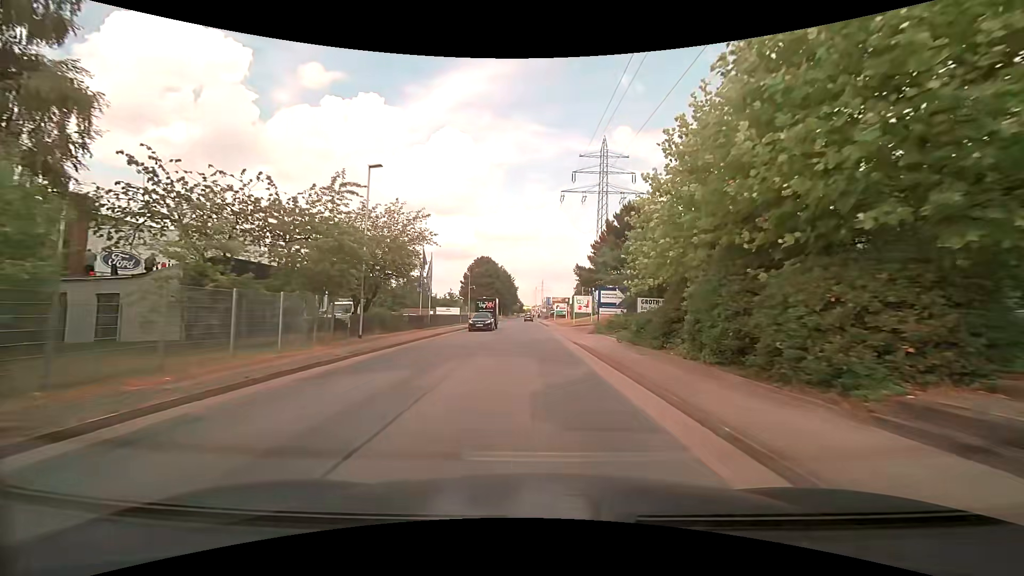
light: Day
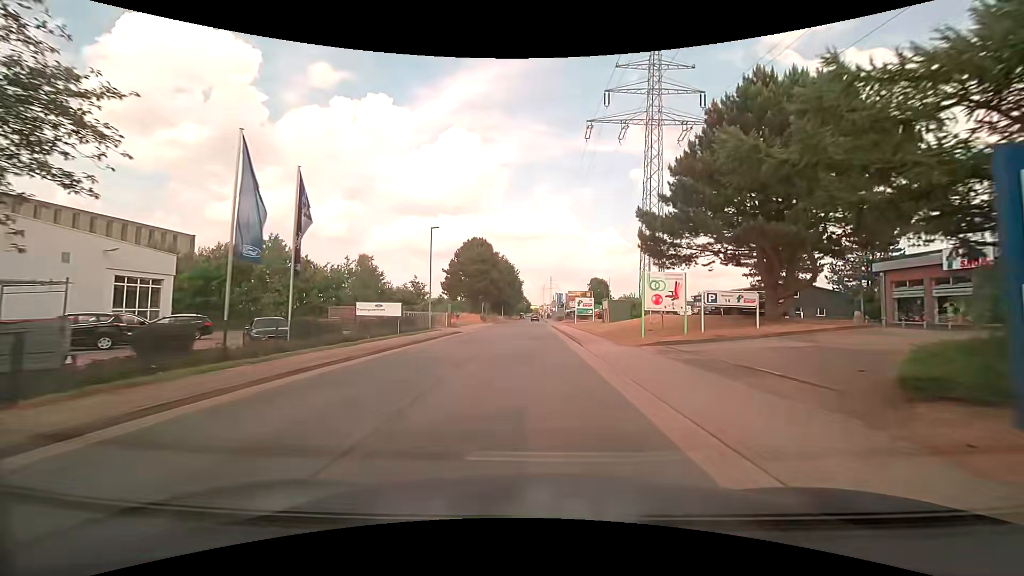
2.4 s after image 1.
(-0.3, +28.3) m; -1°
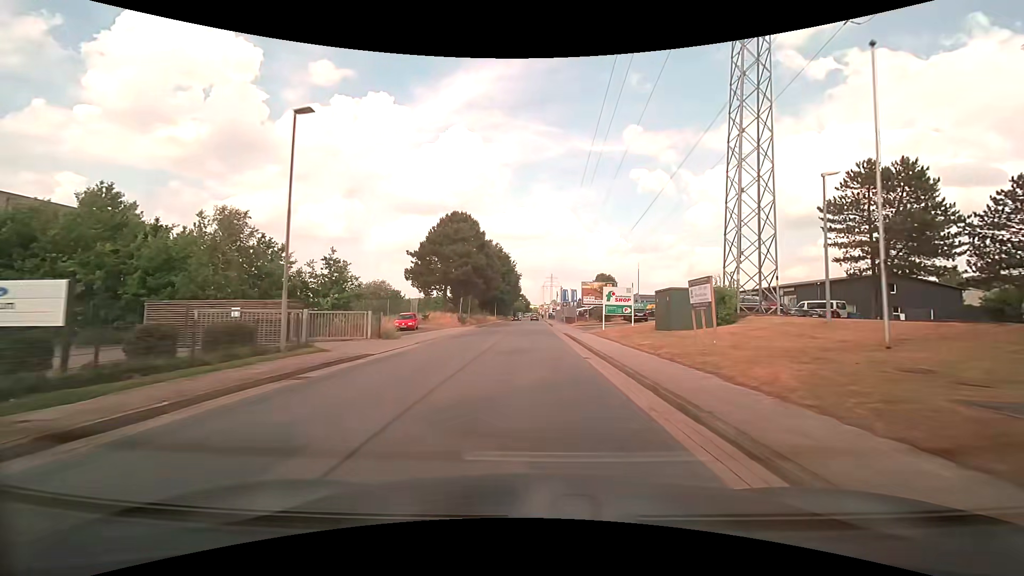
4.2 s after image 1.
(-0.1, +21.5) m; 0°
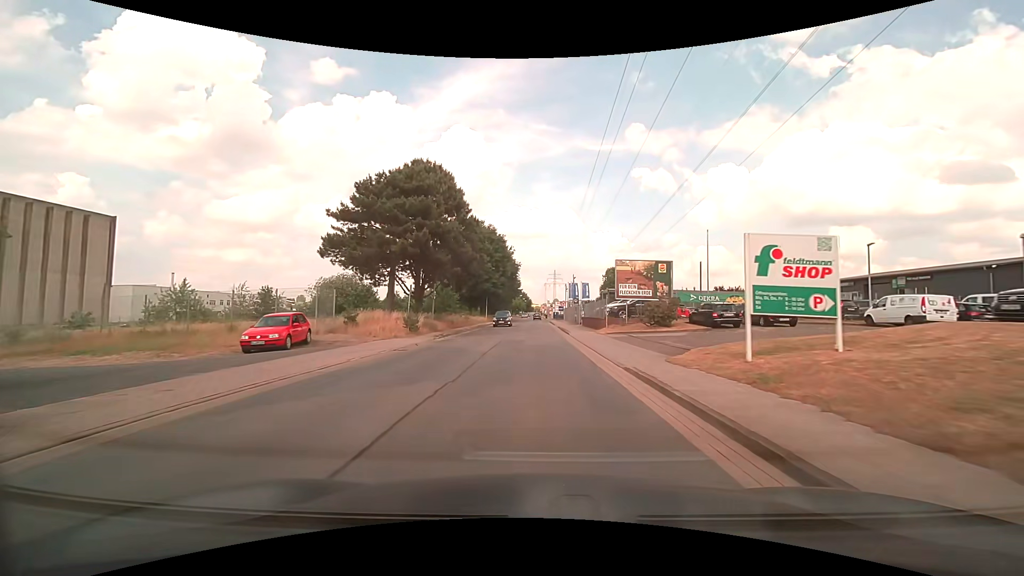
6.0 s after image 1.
(-0.1, +21.9) m; 0°
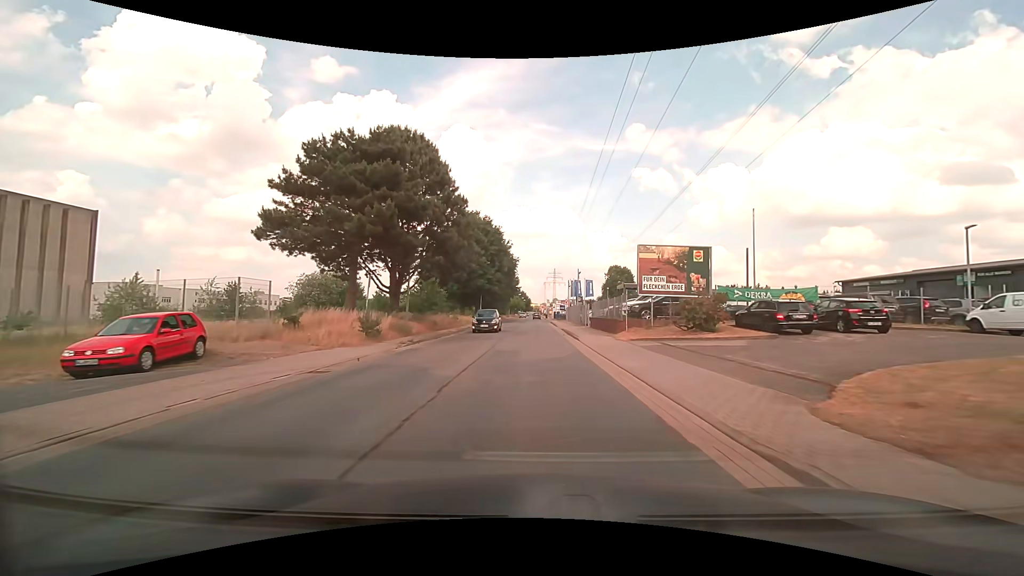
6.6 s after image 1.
(0.0, +7.3) m; 0°
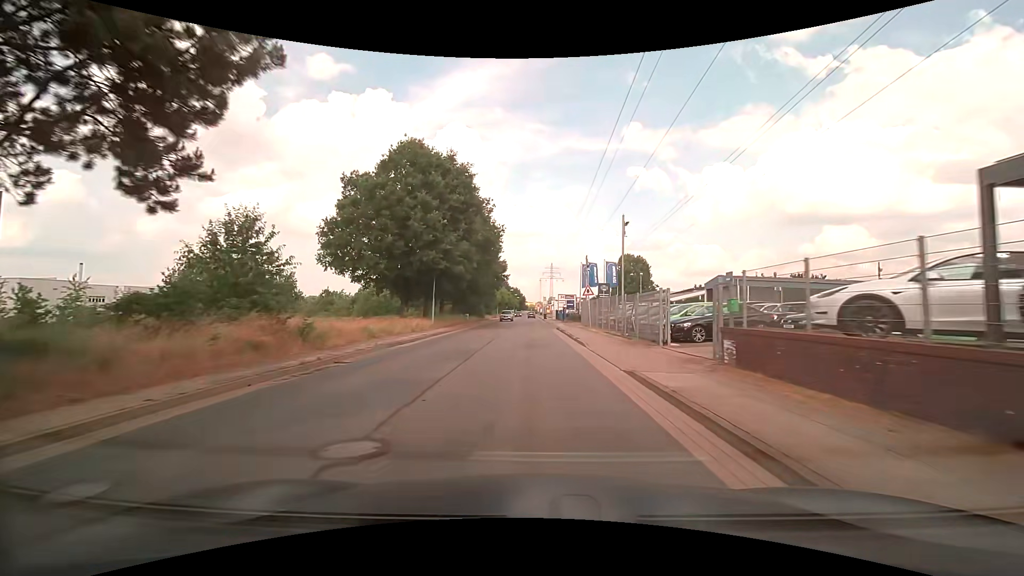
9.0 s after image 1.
(+0.3, +29.4) m; +1°
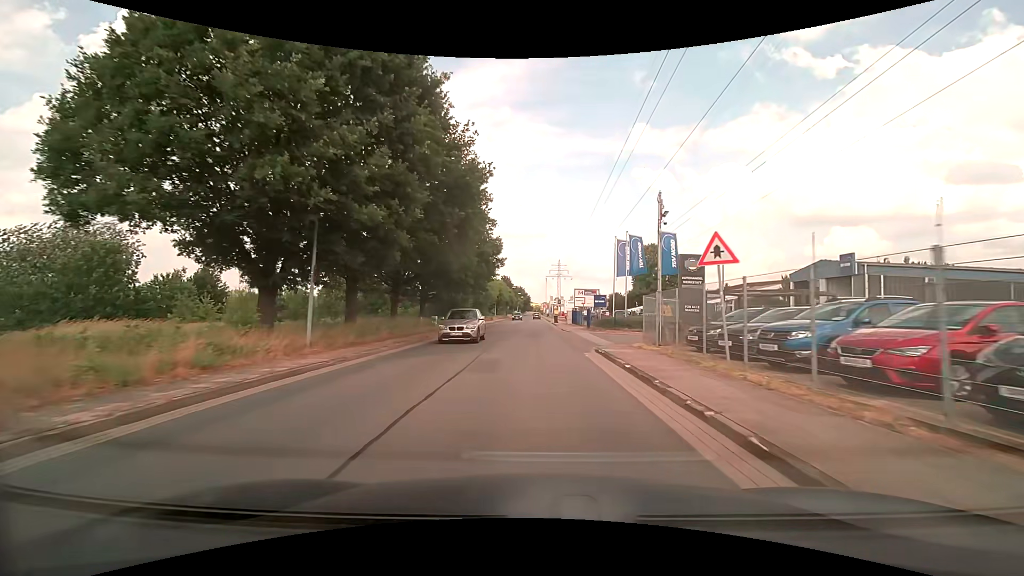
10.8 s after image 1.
(-0.3, +22.1) m; -1°
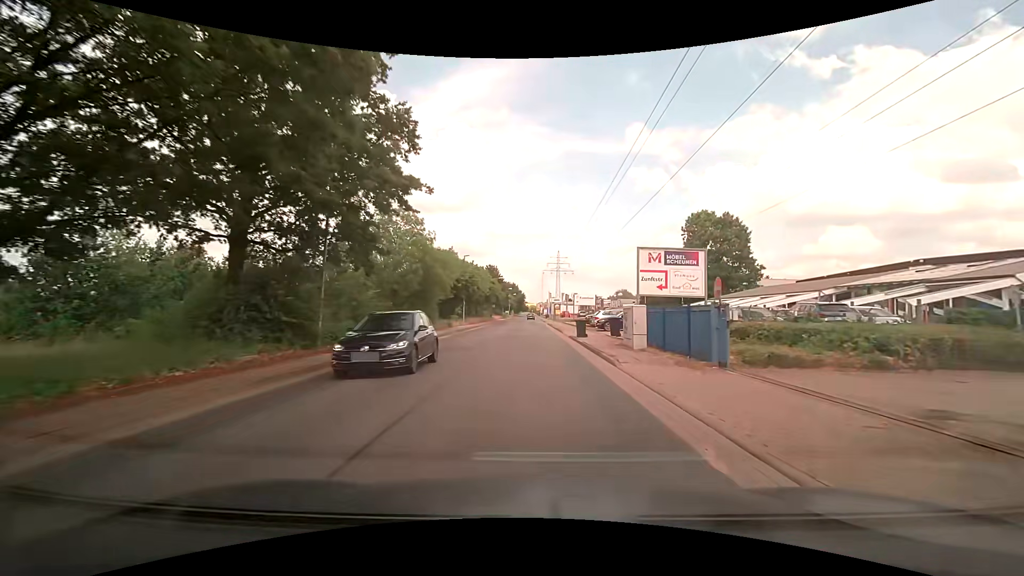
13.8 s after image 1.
(+0.1, +37.2) m; 0°
(0, +10) (0, +20) (0, +30) (0, +40) (0, +50) (0, +60) (0, +70) (0, +80) (0, +90) (0, +100) m
